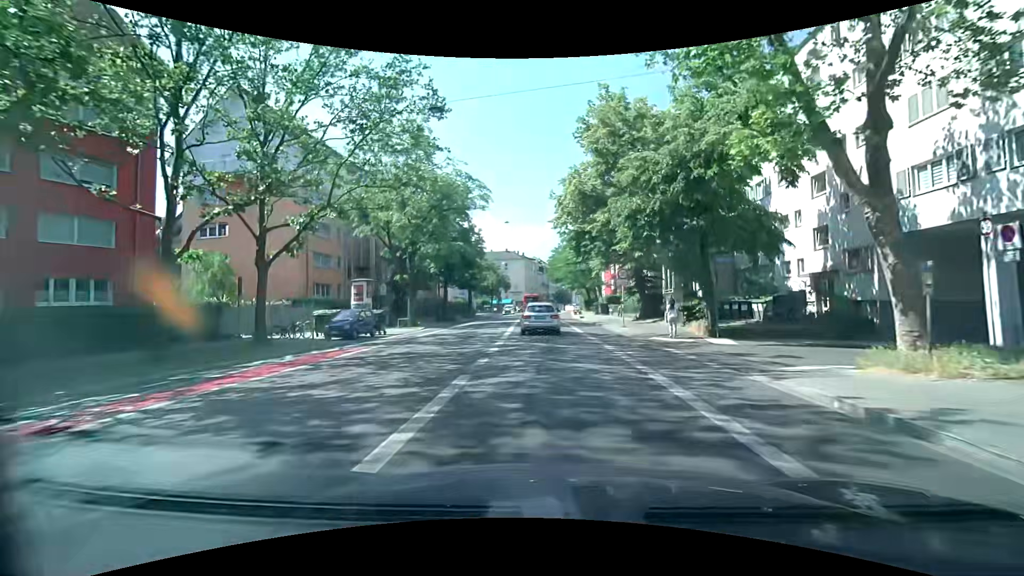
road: secondary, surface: asphalt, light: Day
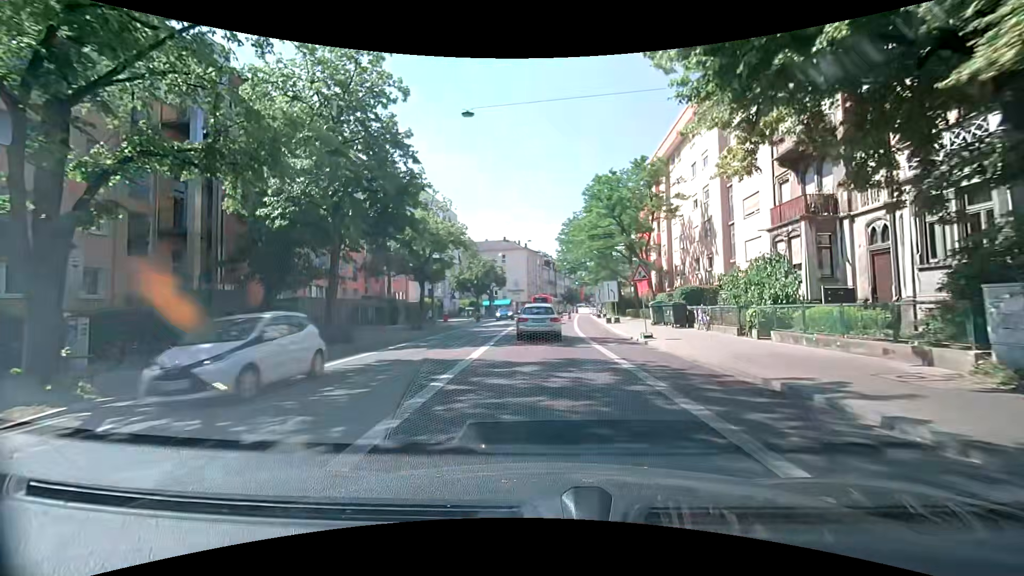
(-0.1, +27.7) m; -1°
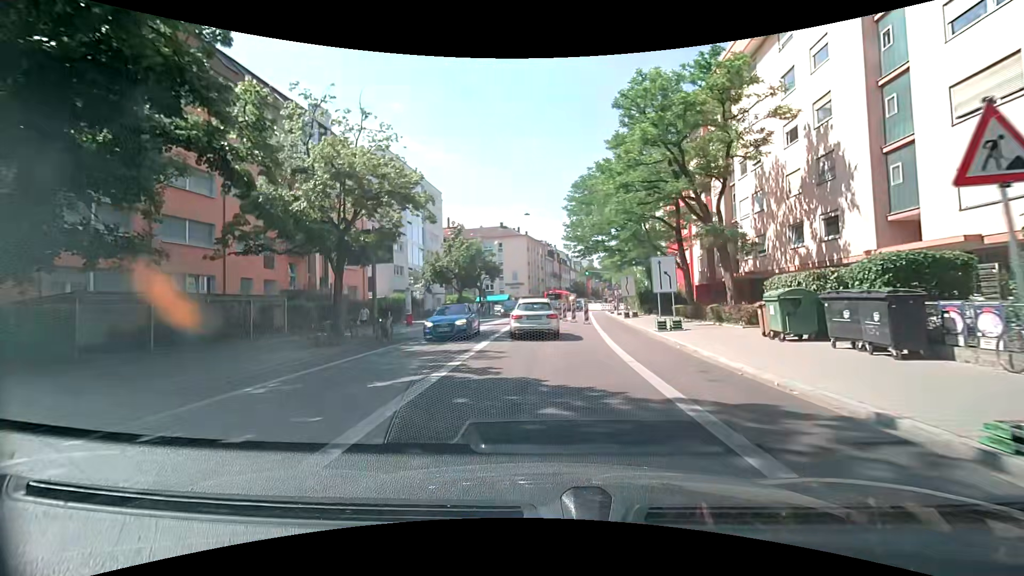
(+0.2, +15.4) m; 0°
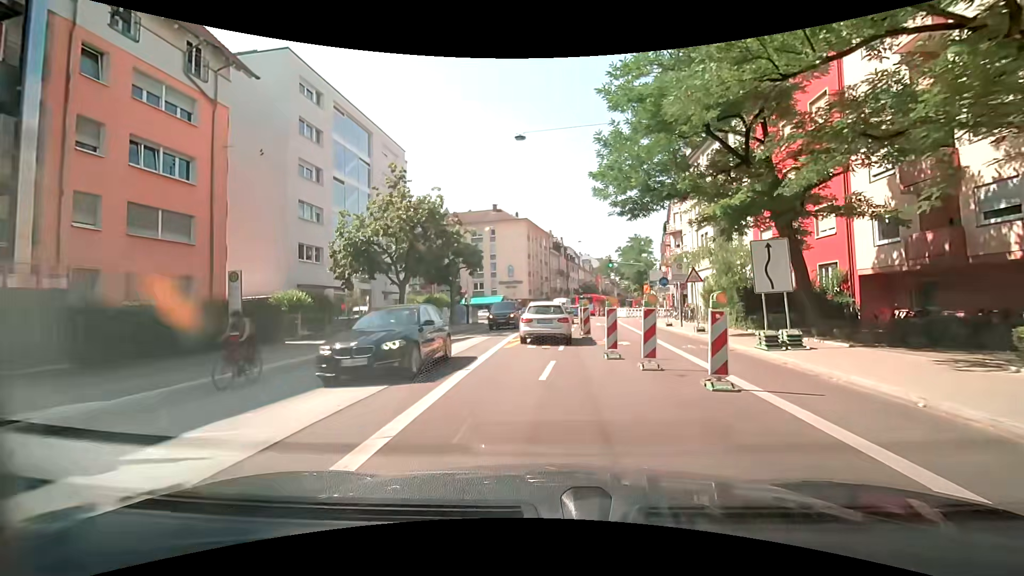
(-0.2, +21.7) m; -1°
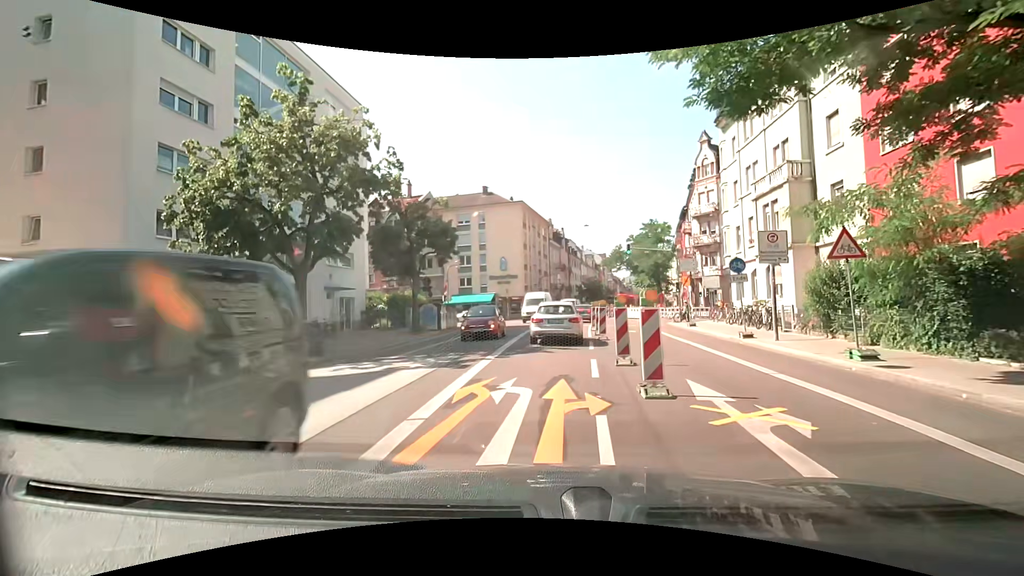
(+0.2, +11.6) m; 0°
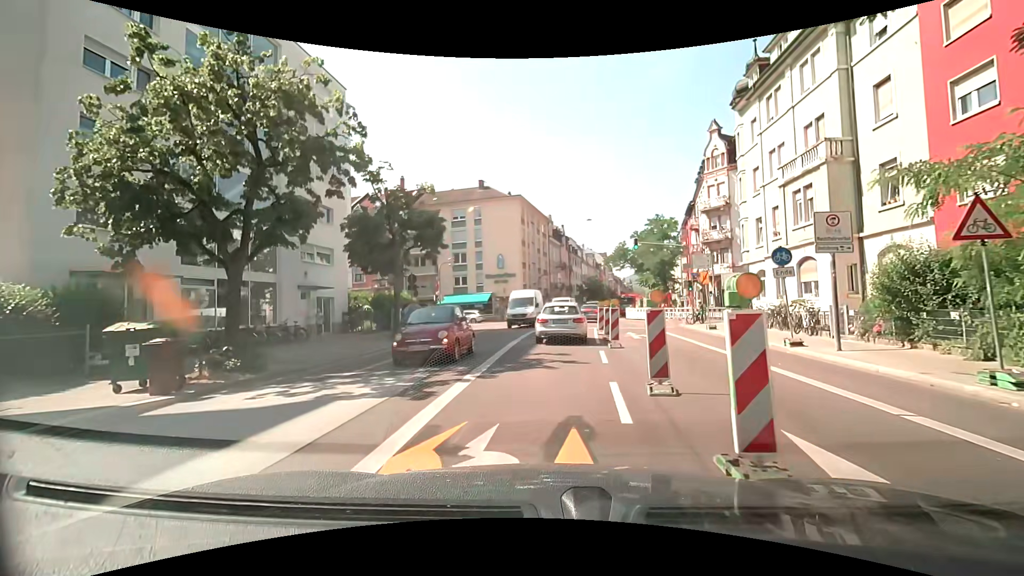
(+0.1, +3.5) m; +2°
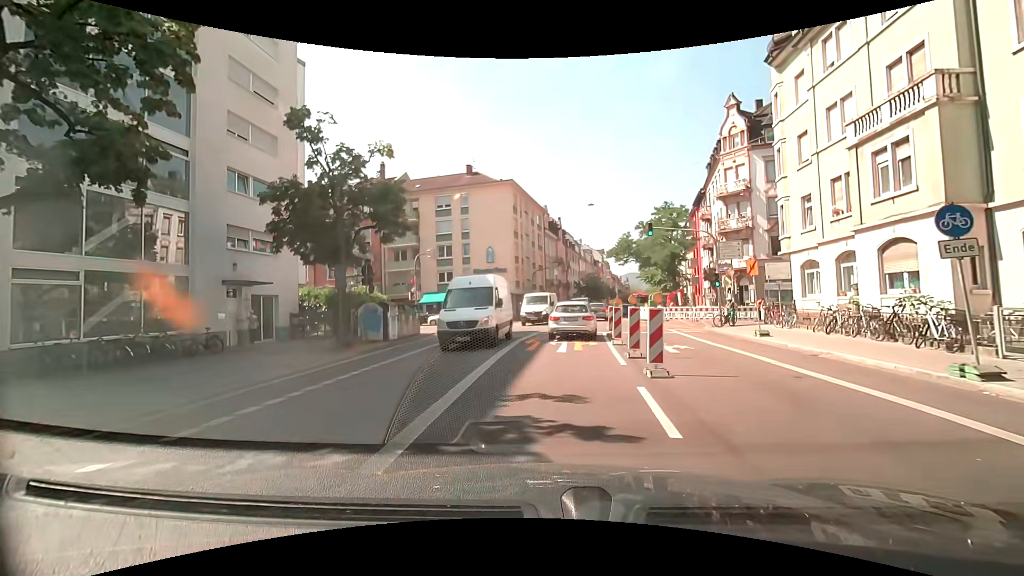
(-0.1, +6.5) m; 0°
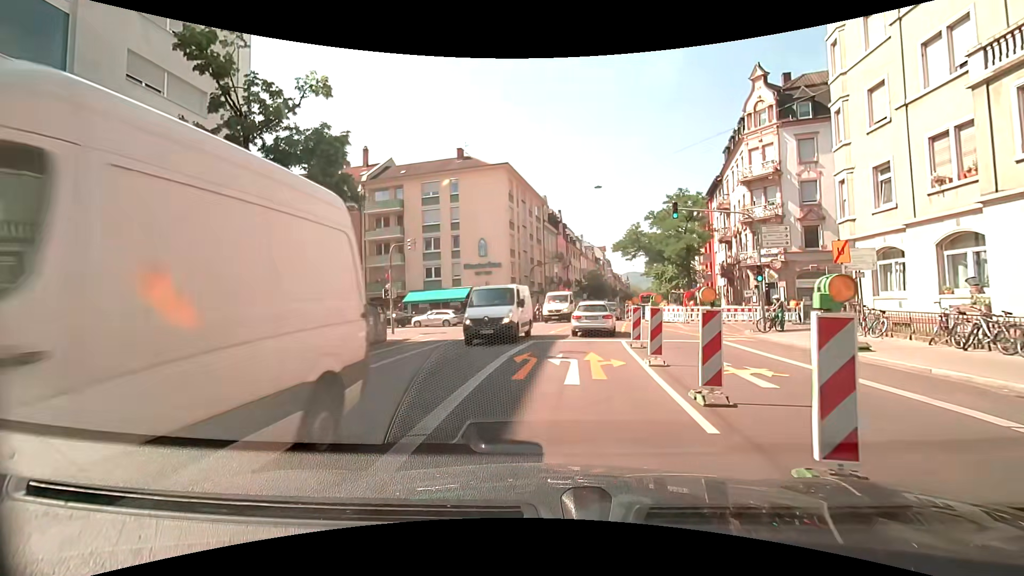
(-0.1, +5.8) m; 0°
